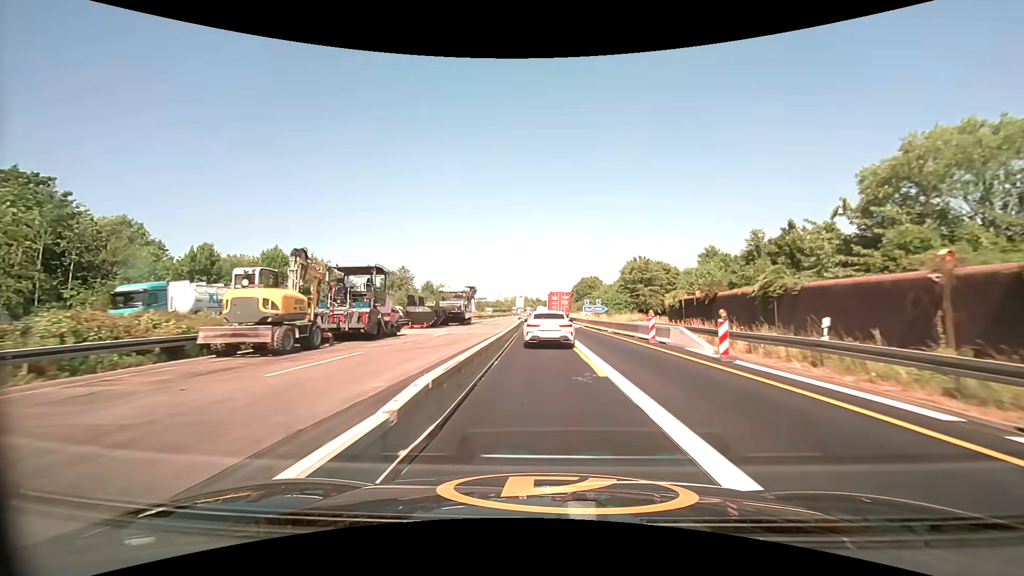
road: motorway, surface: asphalt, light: Day
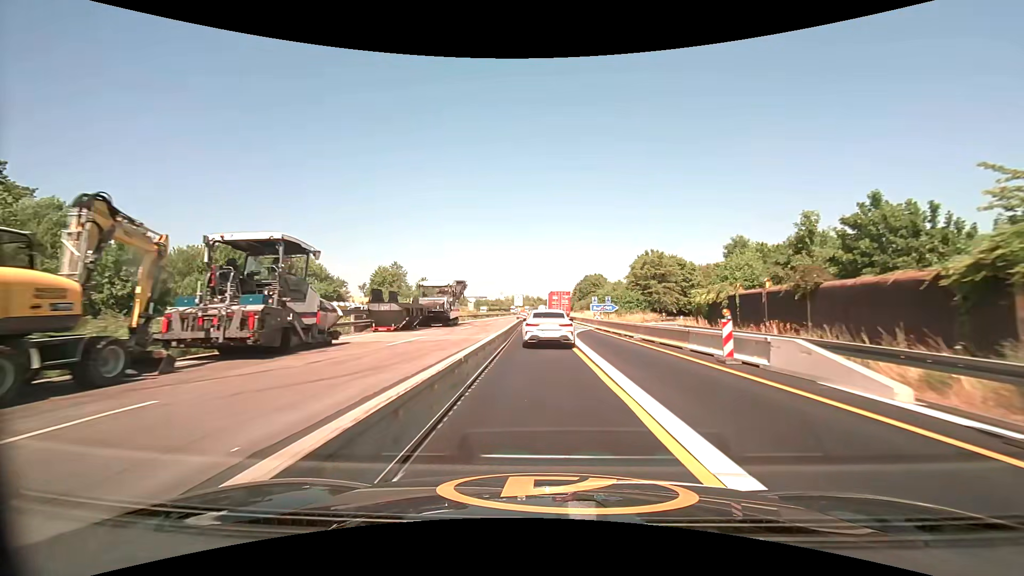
(0.0, +9.2) m; 0°
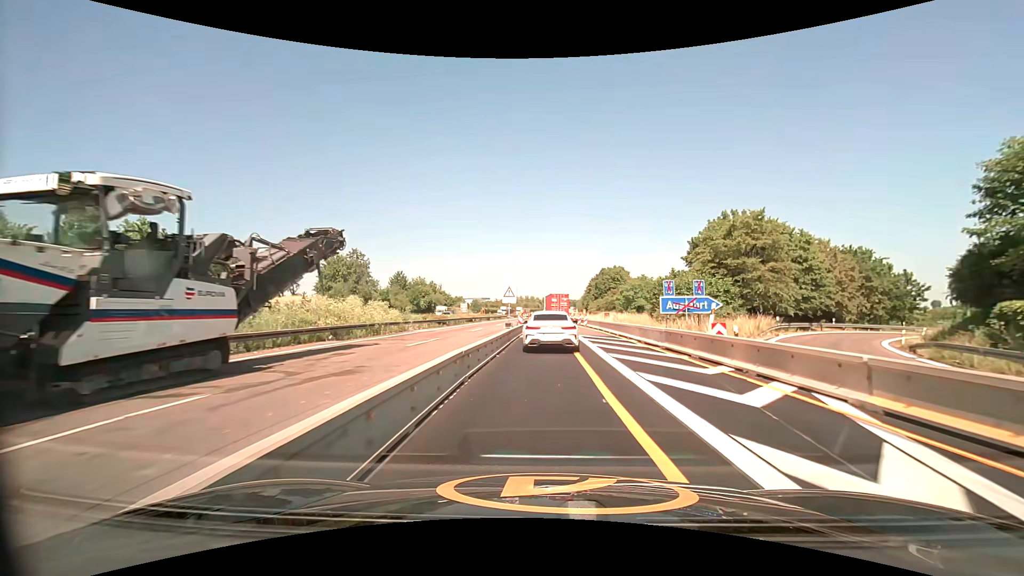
(-0.1, +34.4) m; -1°
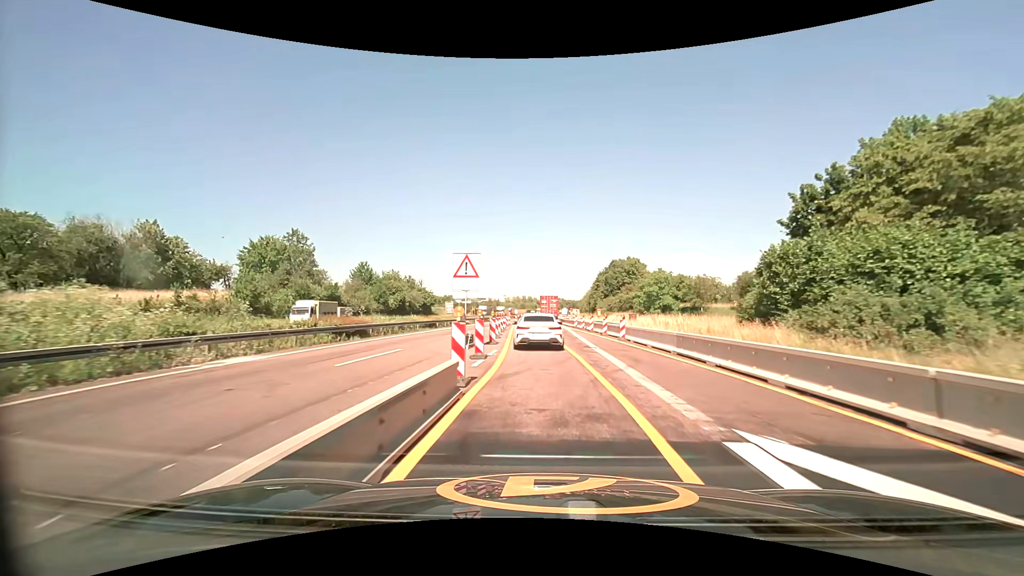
(+0.1, +25.7) m; 0°
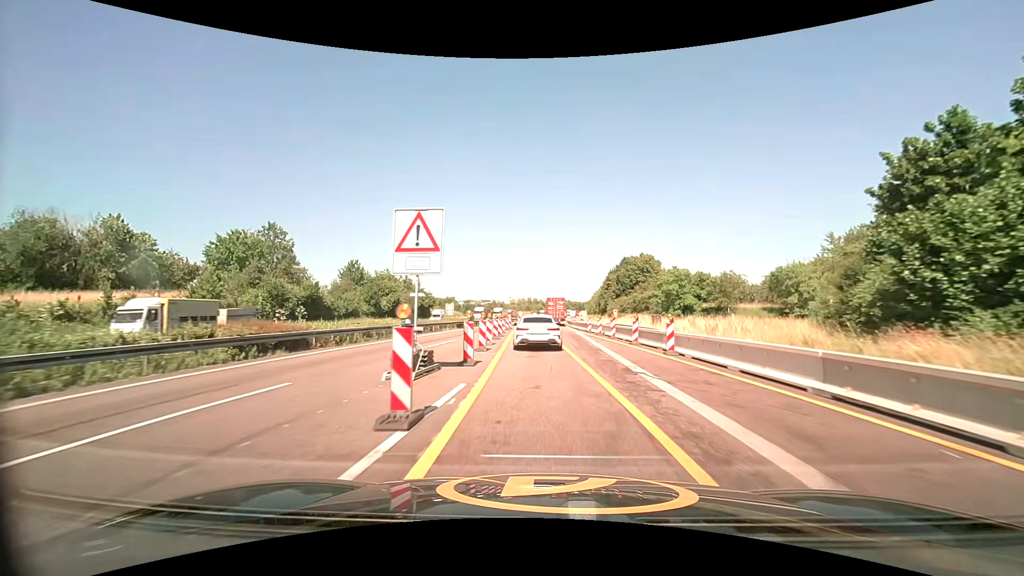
(0.0, +9.1) m; -1°
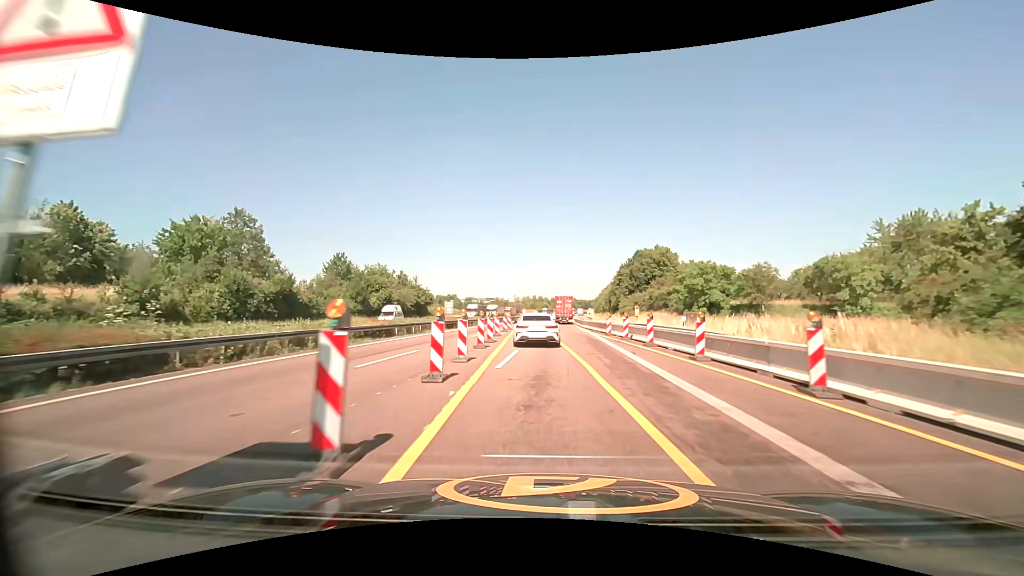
(0.0, +9.5) m; -1°
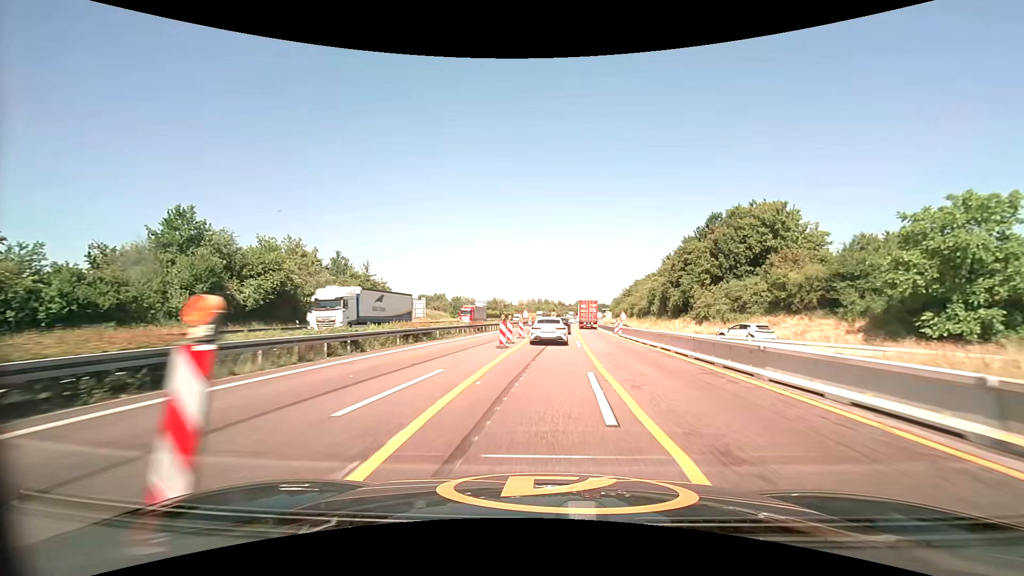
(-0.7, +42.3) m; -1°
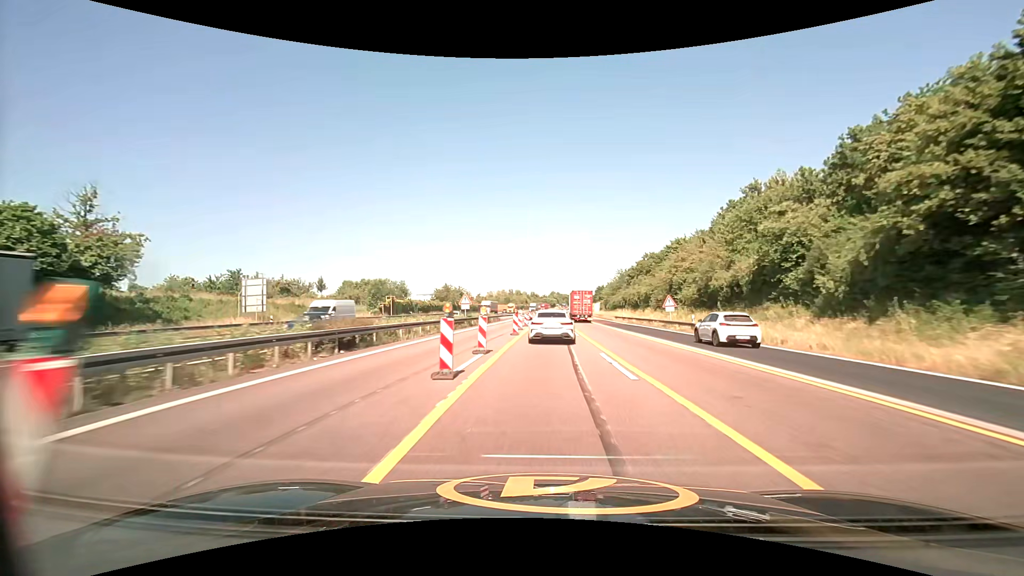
(+1.5, +50.5) m; +3°
(0, +10) (0, +20) (0, +30) (+1, +40) (+1, +50) (+1, +60) (+1, +70) (+2, +80) (+2, +90) (+2, +100) m
